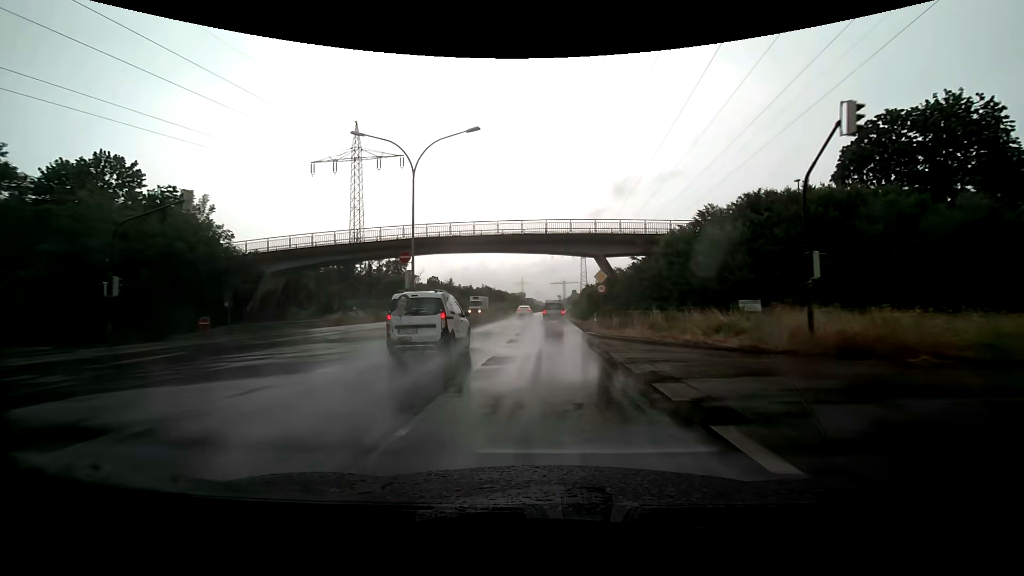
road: primary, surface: asphalt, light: Day
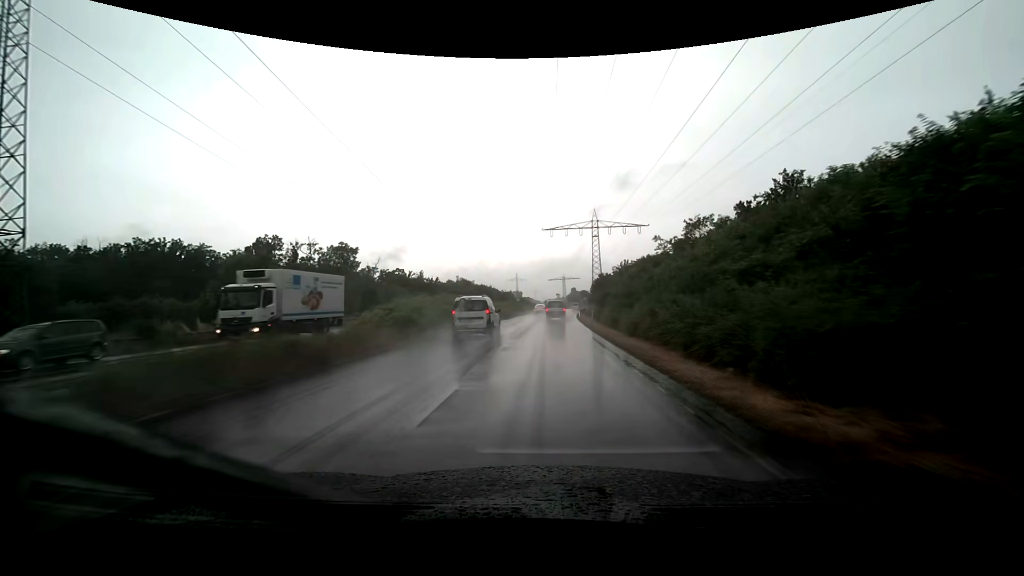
(0.0, +44.9) m; 0°
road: trunk
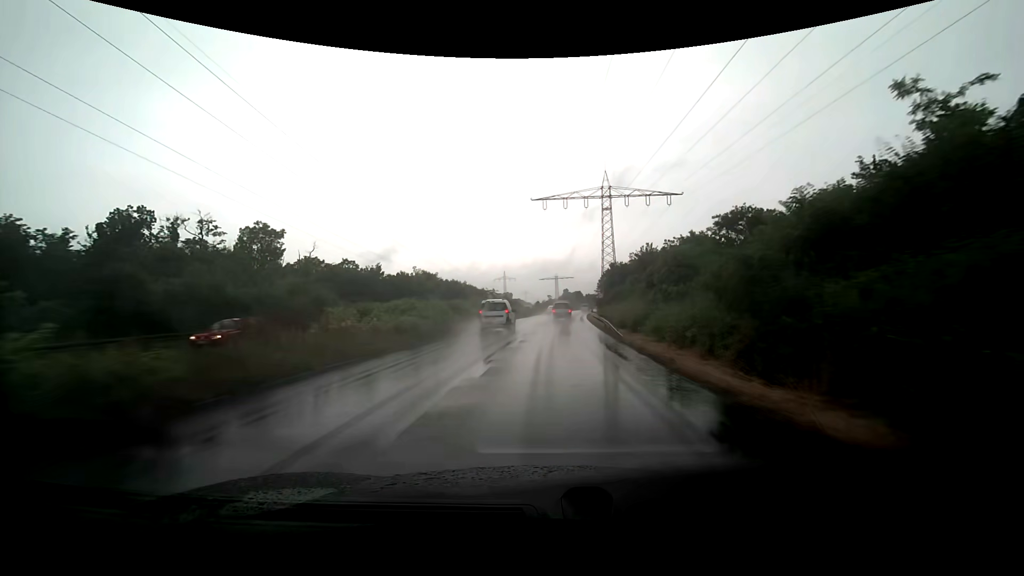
(+0.1, +33.1) m; +1°
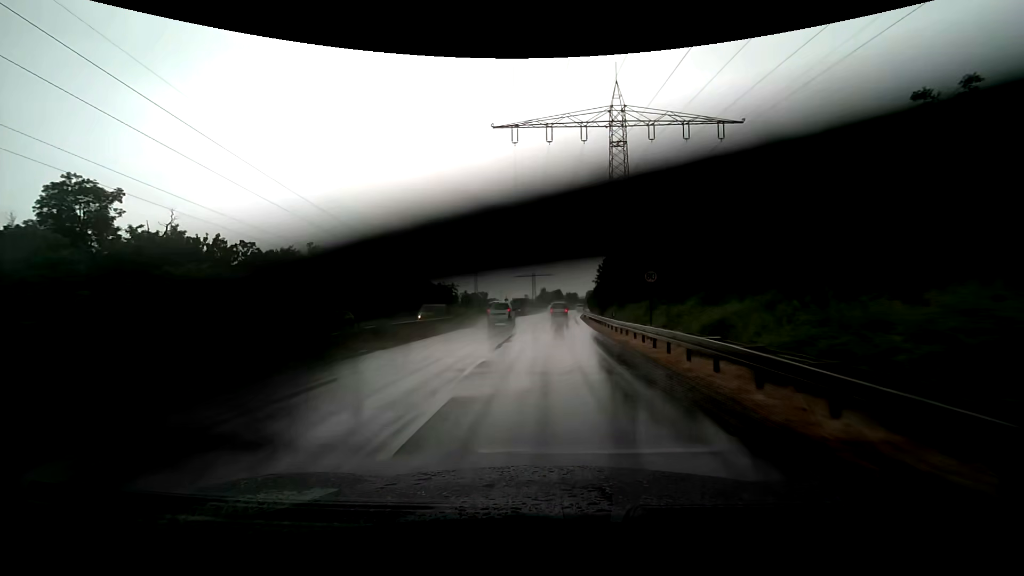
(+0.7, +31.9) m; +3°
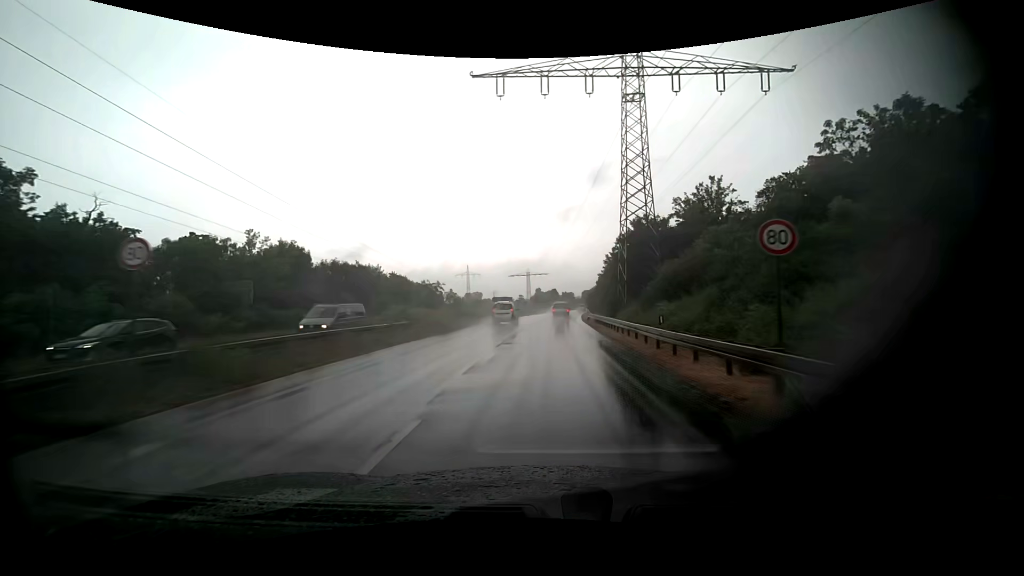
(0.0, +10.6) m; 0°
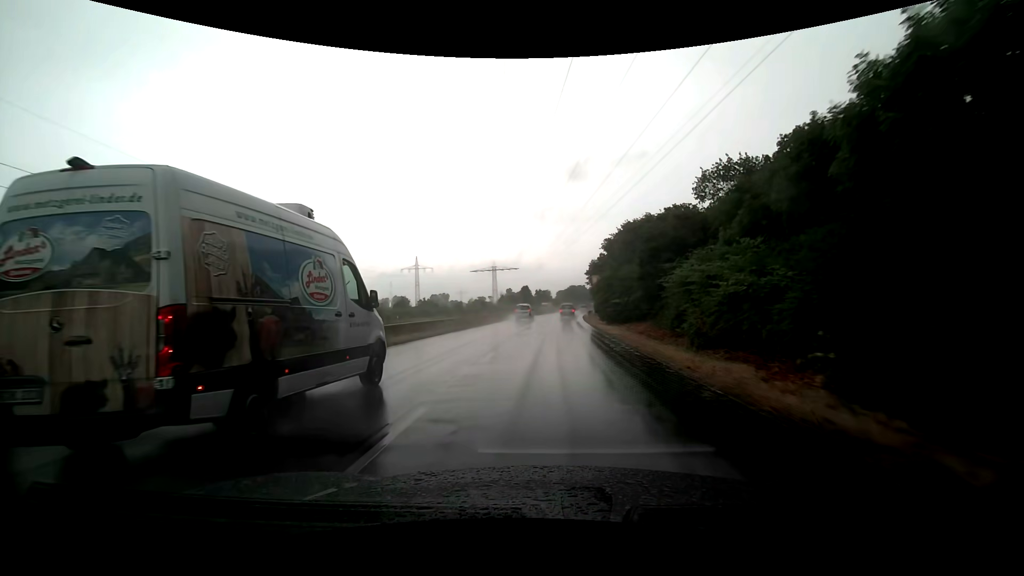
(+1.4, +53.4) m; +3°
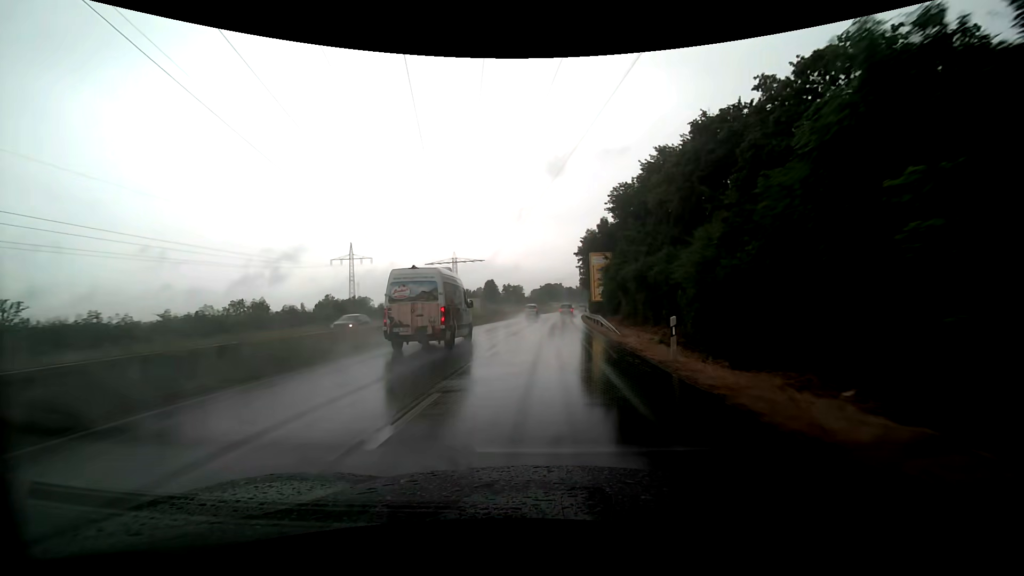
(+1.1, +43.9) m; +3°
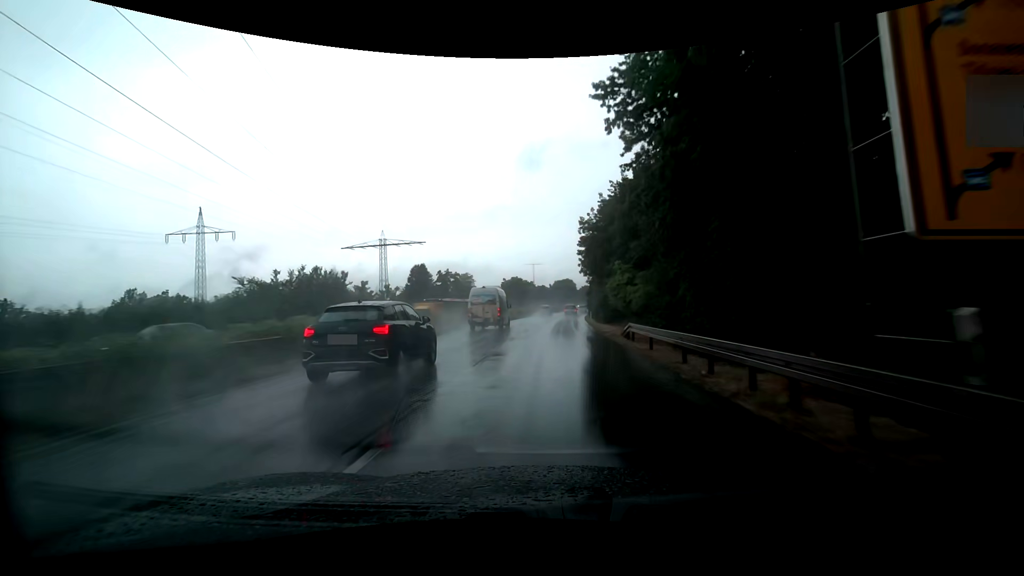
(+1.6, +57.2) m; +3°
(0, +10) (0, +20) (+1, +30) (+1, +40) (+1, +50) (+2, +60) (+3, +70) (+4, +80) (+5, +90) (+6, +100) m
